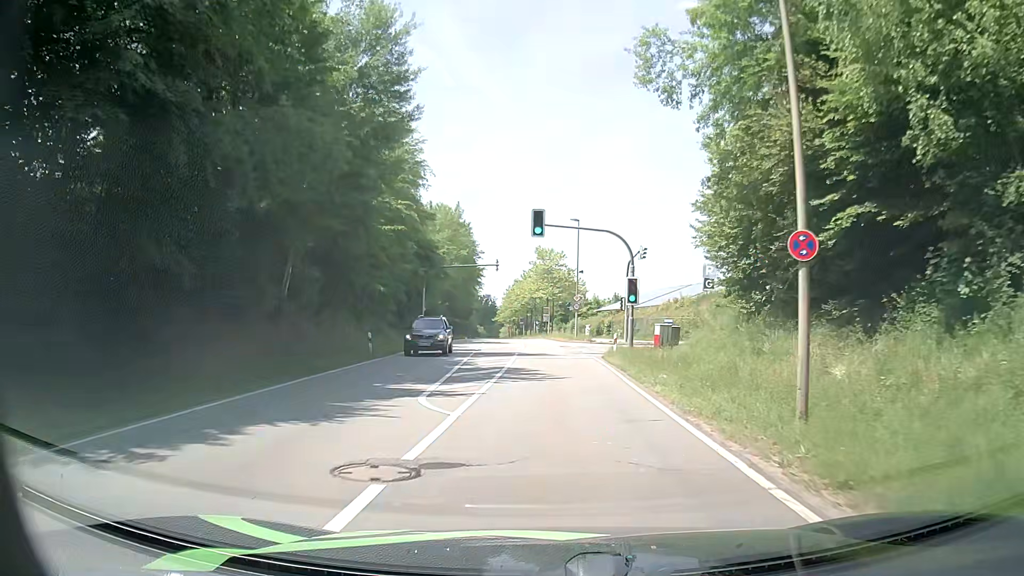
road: secondary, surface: asphalt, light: Day
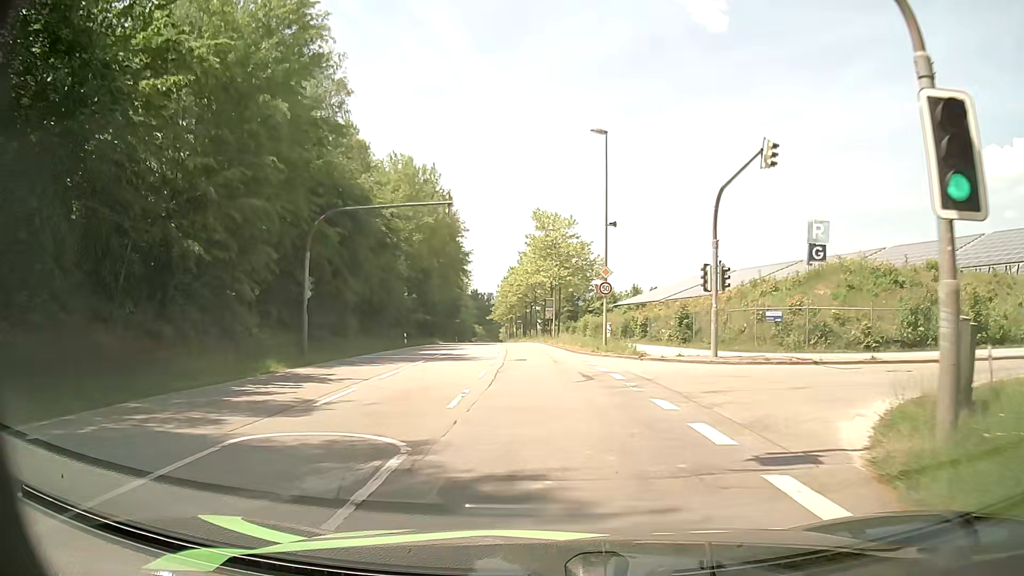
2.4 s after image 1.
(-0.6, +26.3) m; -2°
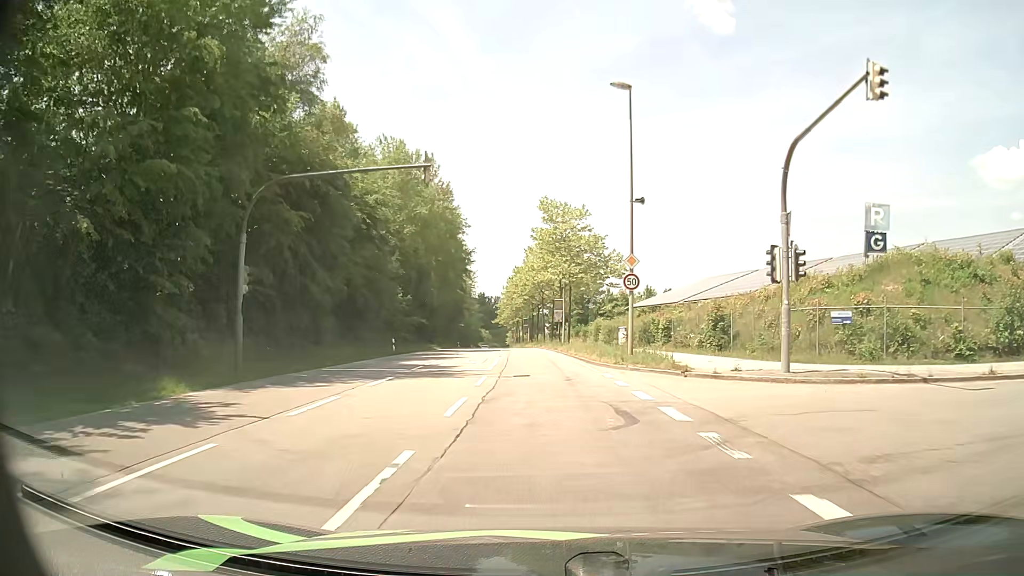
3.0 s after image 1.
(-0.1, +6.7) m; -1°
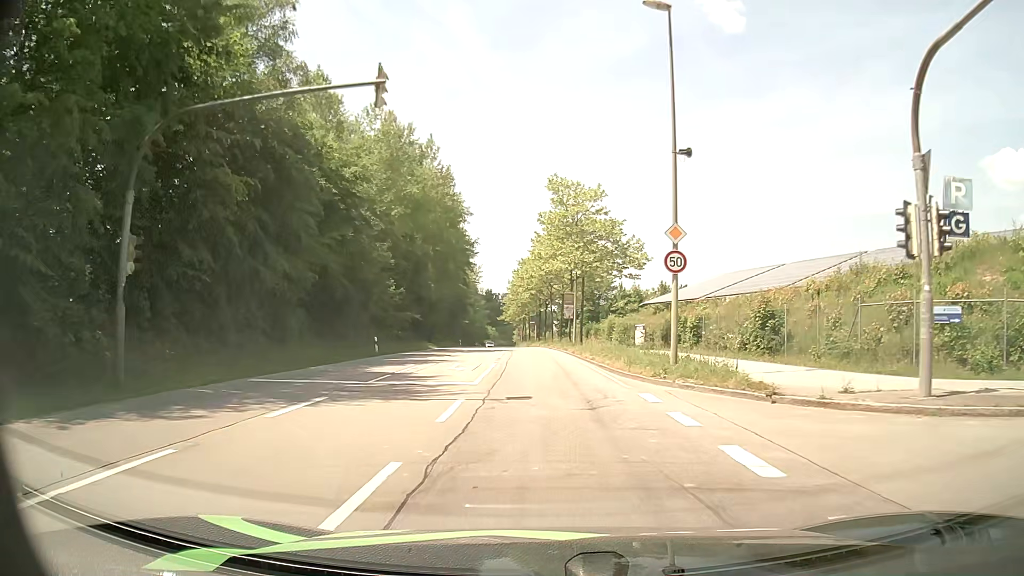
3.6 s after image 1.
(0.0, +6.8) m; 0°
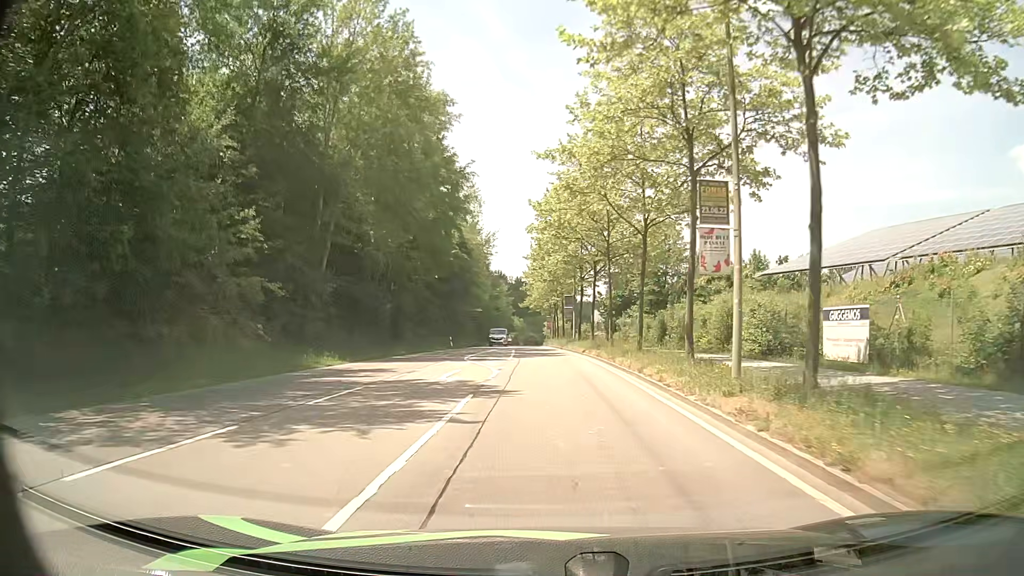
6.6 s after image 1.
(-1.3, +35.2) m; -3°
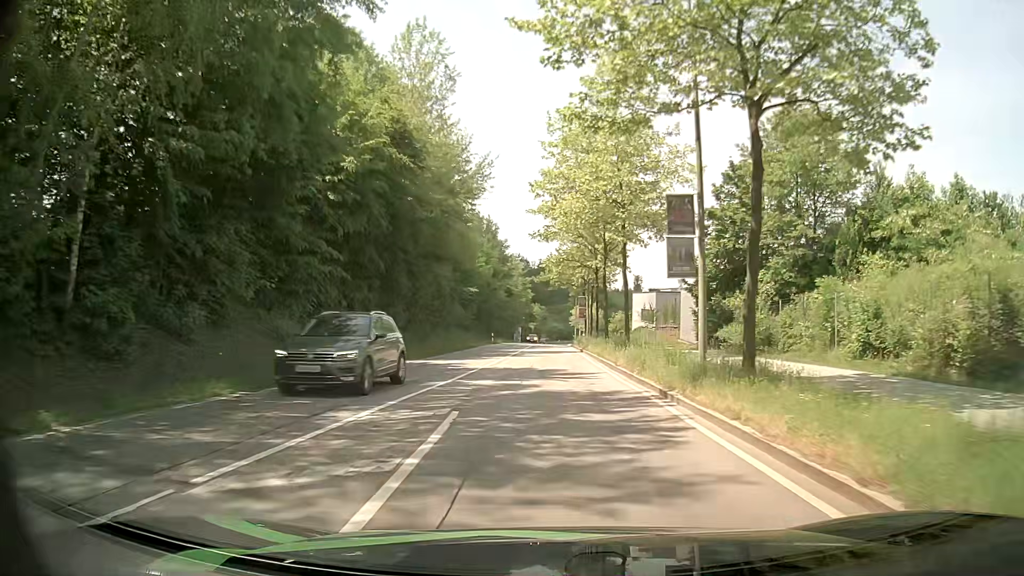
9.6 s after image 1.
(-0.8, +37.5) m; -2°
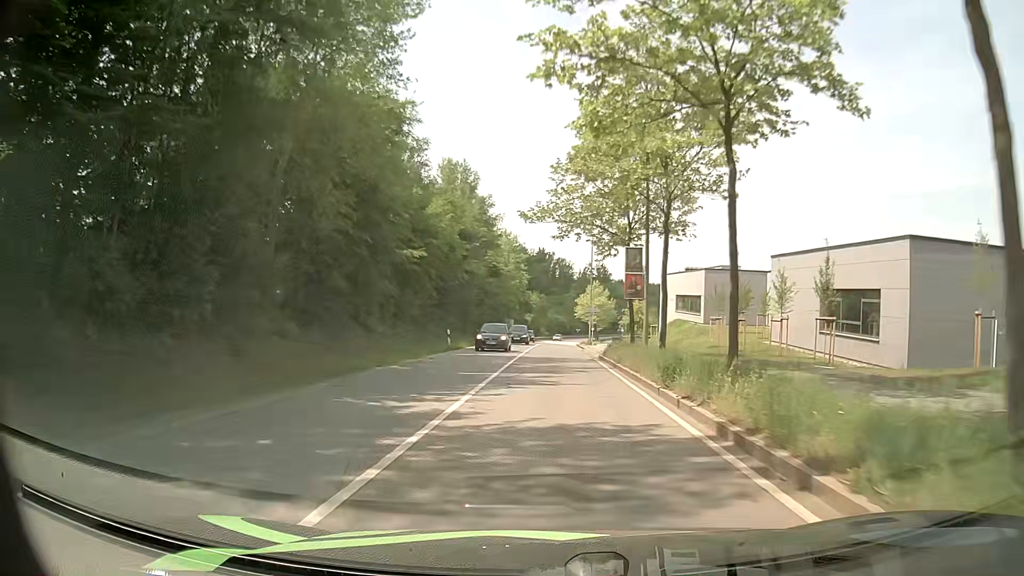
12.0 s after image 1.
(-0.3, +31.3) m; -1°
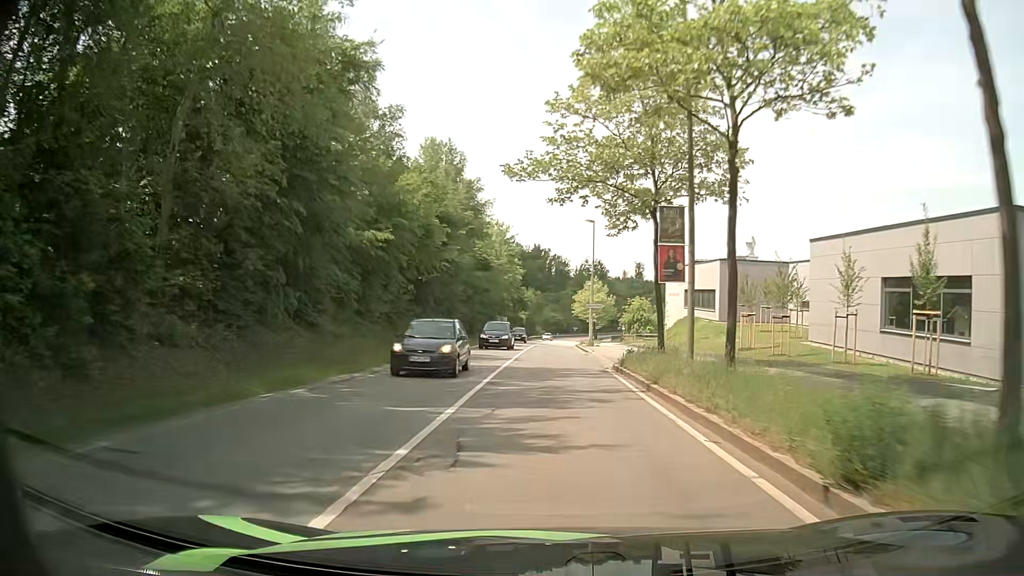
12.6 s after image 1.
(+0.1, +7.9) m; +1°
(0, +10) (0, +20) (0, +30) (0, +40) (0, +50) (+1, +60) (+1, +70) (+2, +80) (+2, +90) (+3, +100) m
